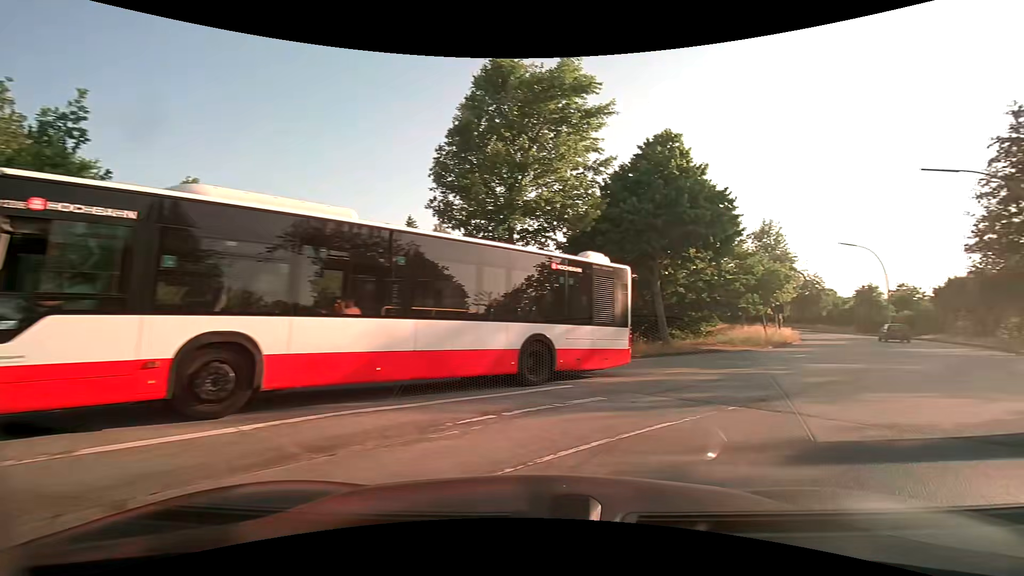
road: unclassified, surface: asphalt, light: Day
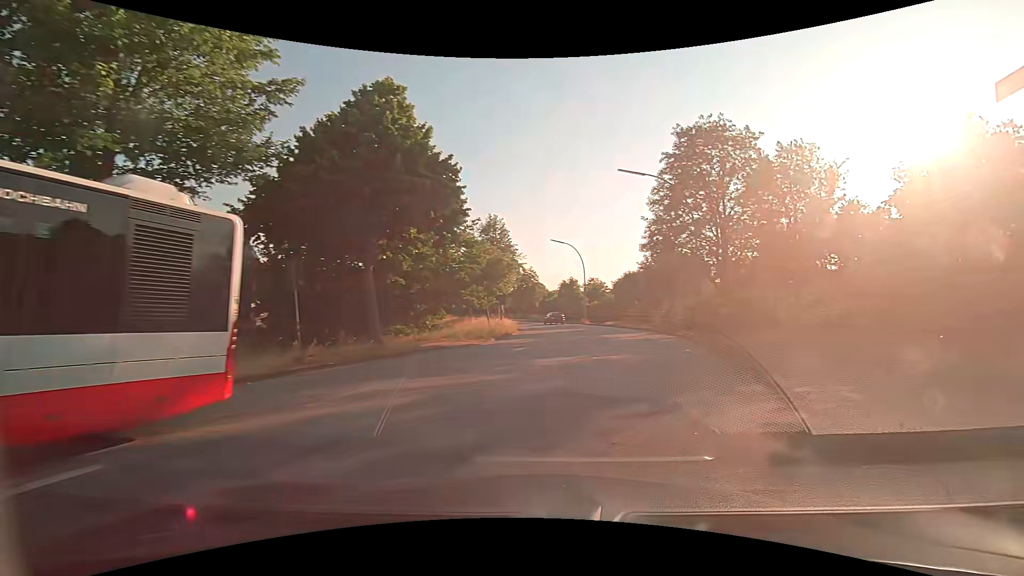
(+1.3, +4.7) m; +30°
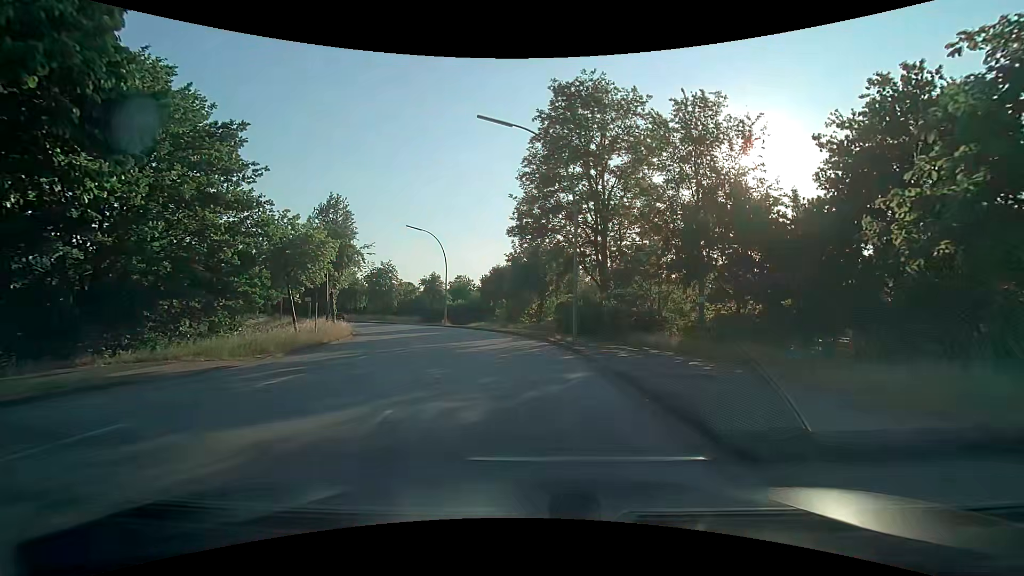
(+1.6, +8.9) m; +15°
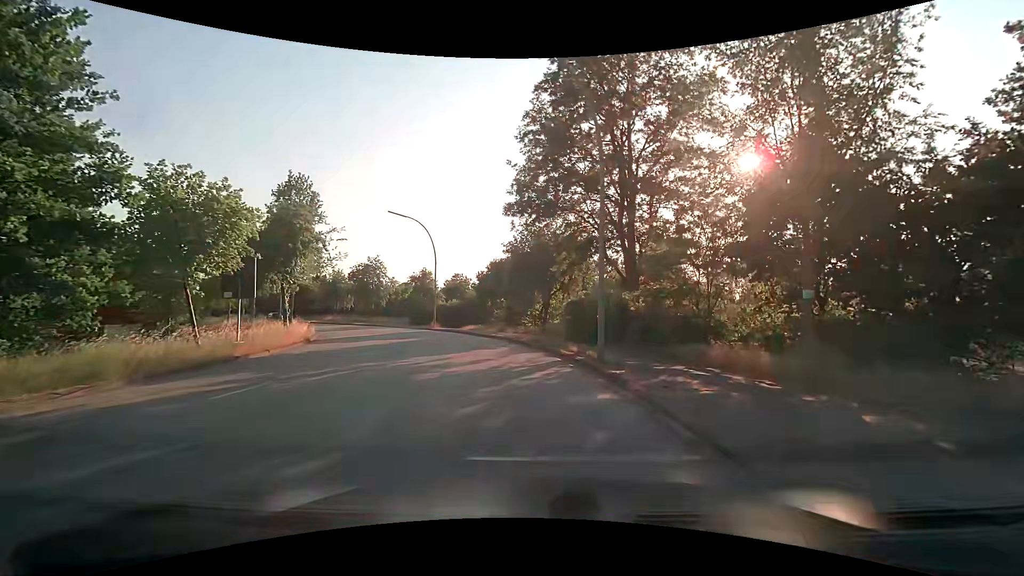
(-0.1, +7.5) m; 0°
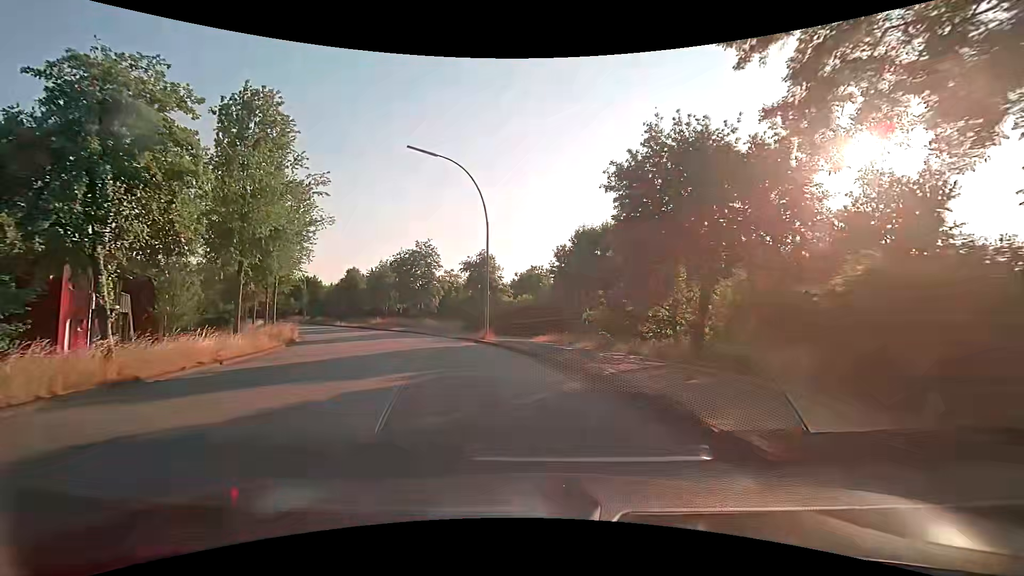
(-1.4, +18.0) m; -10°
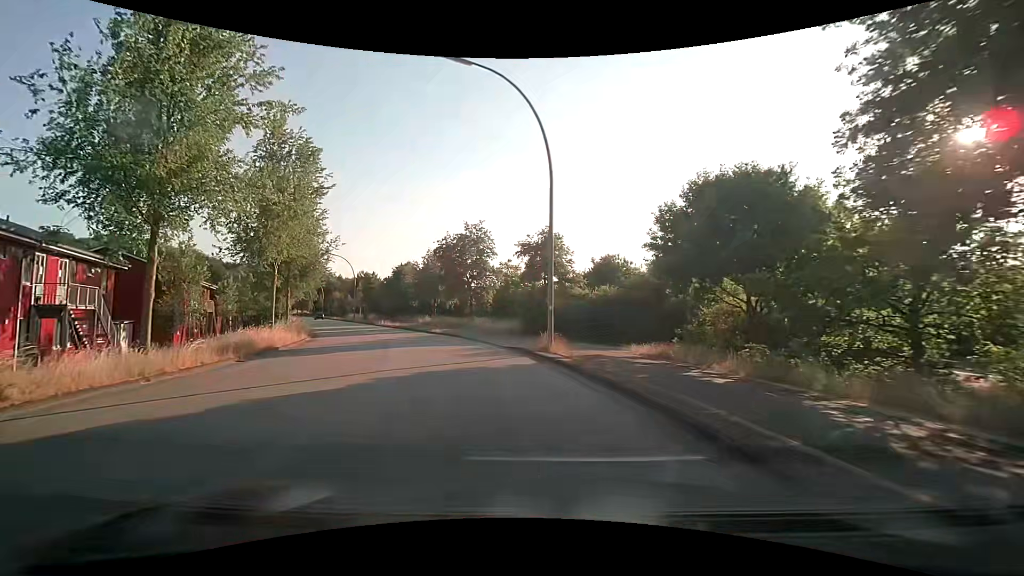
(-0.6, +9.8) m; -8°
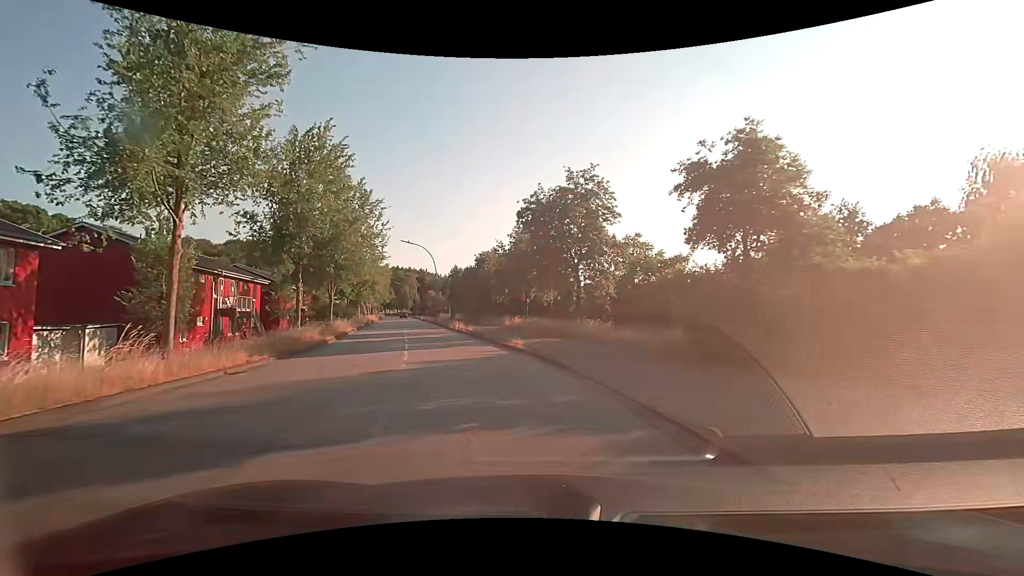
(-1.7, +15.3) m; -13°
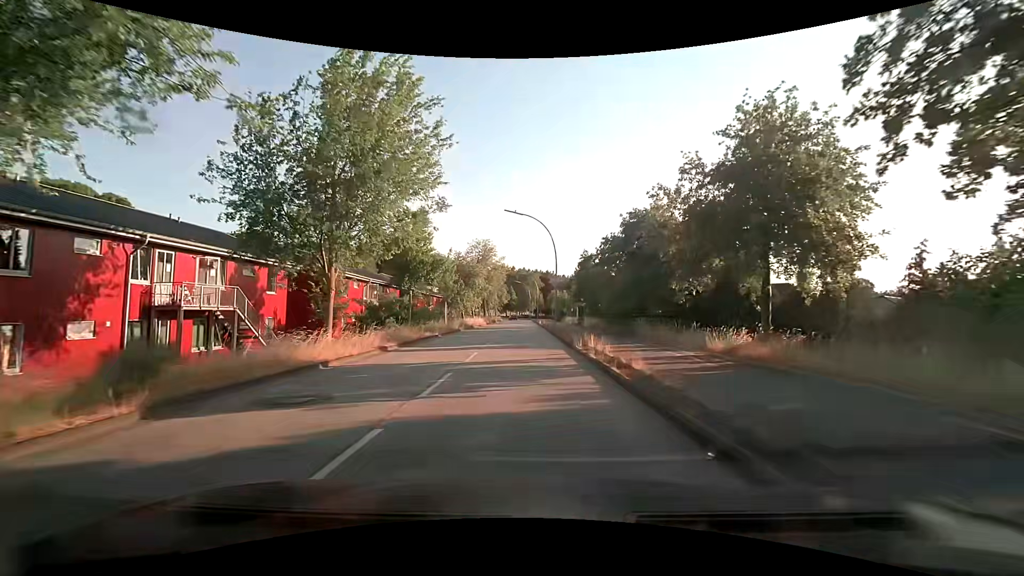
(-2.8, +20.7) m; -14°
(0, +10) (0, +20) (-1, +30) (-1, +40) (-1, +50) (-1, +60) (-1, +70) (-1, +80) (-1, +90) (-2, +100) m
